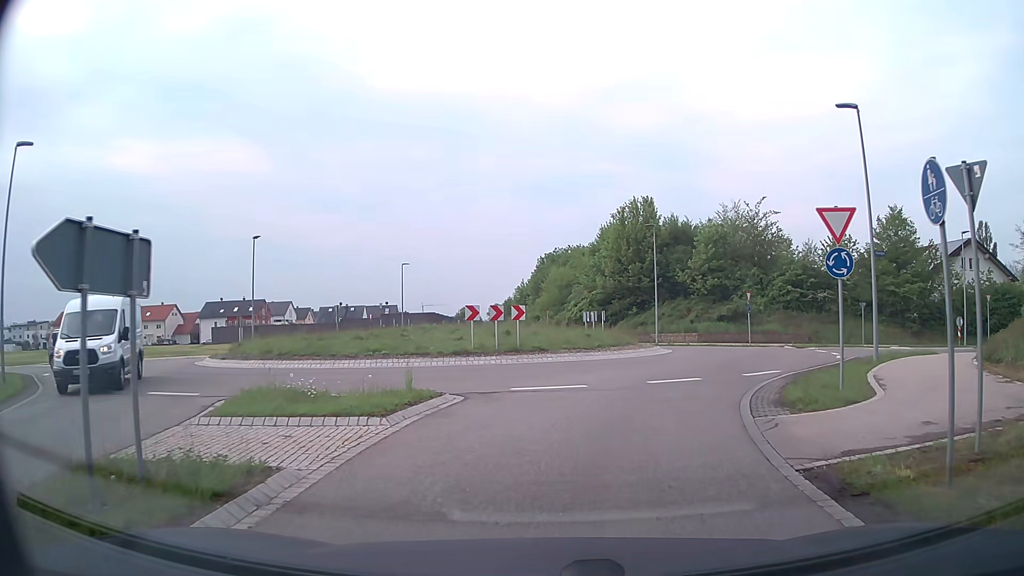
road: secondary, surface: asphalt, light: Day
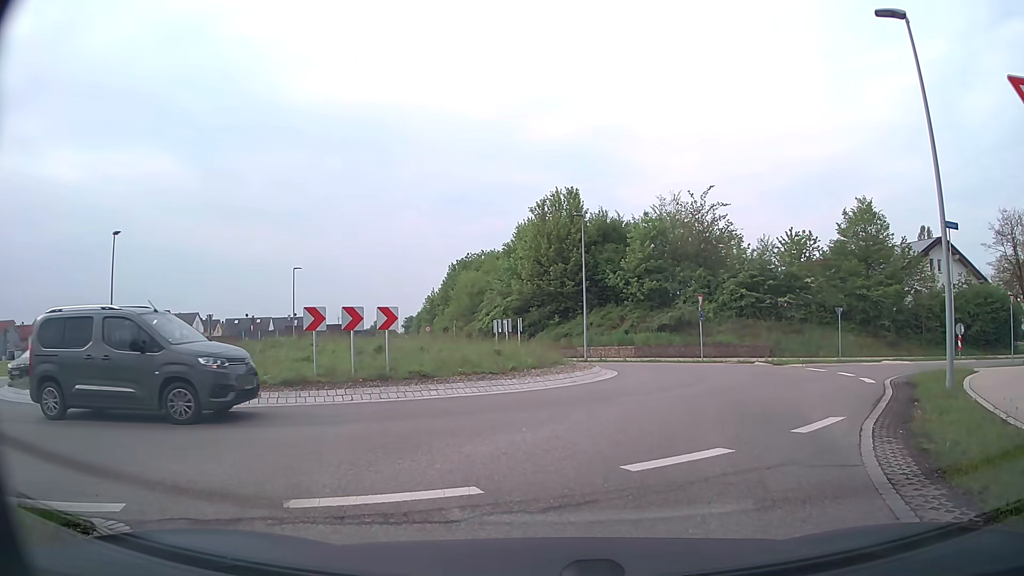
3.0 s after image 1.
(+0.4, +8.0) m; +8°
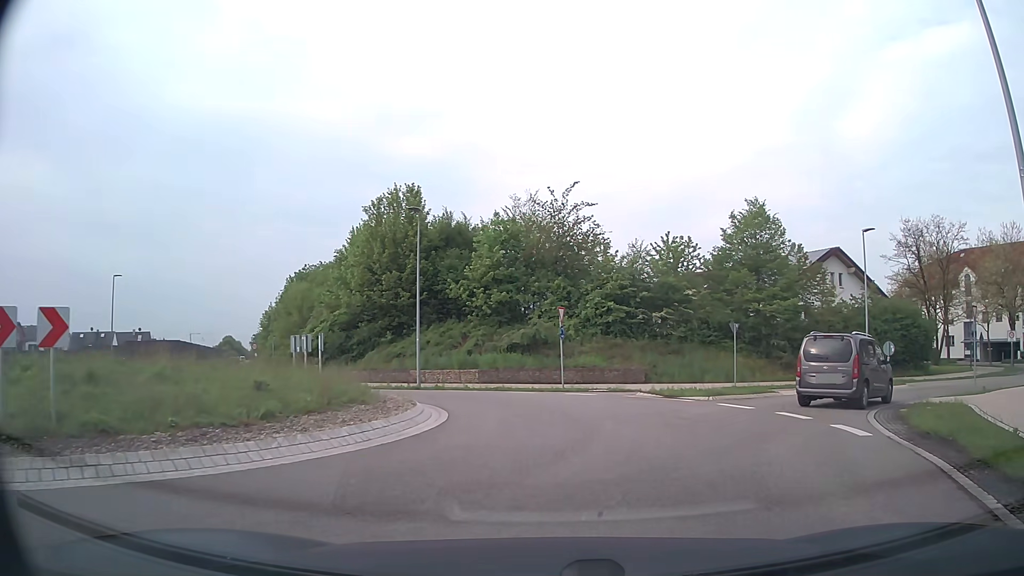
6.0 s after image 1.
(+0.6, +7.3) m; +13°
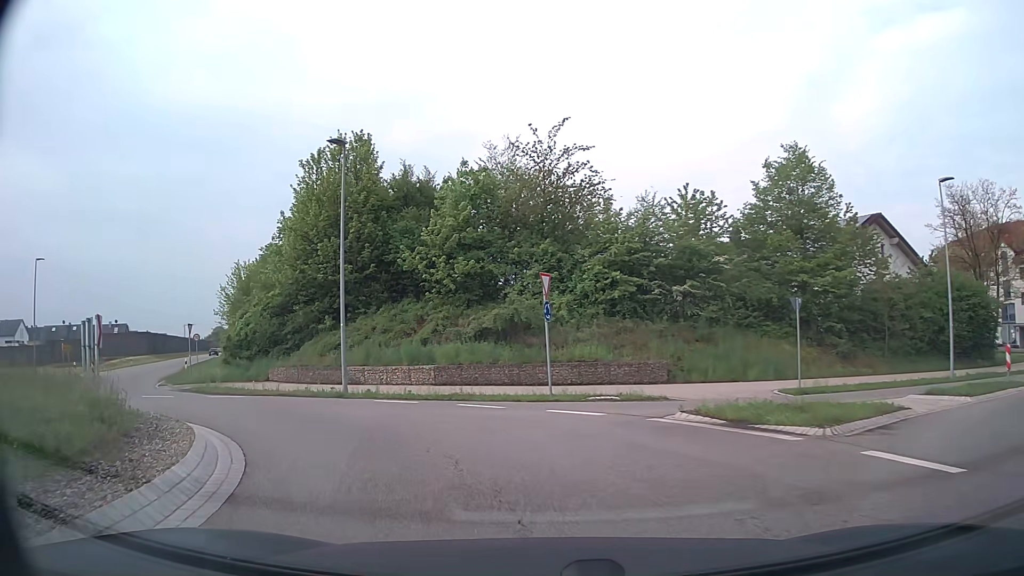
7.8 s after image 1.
(+0.5, +9.8) m; 0°
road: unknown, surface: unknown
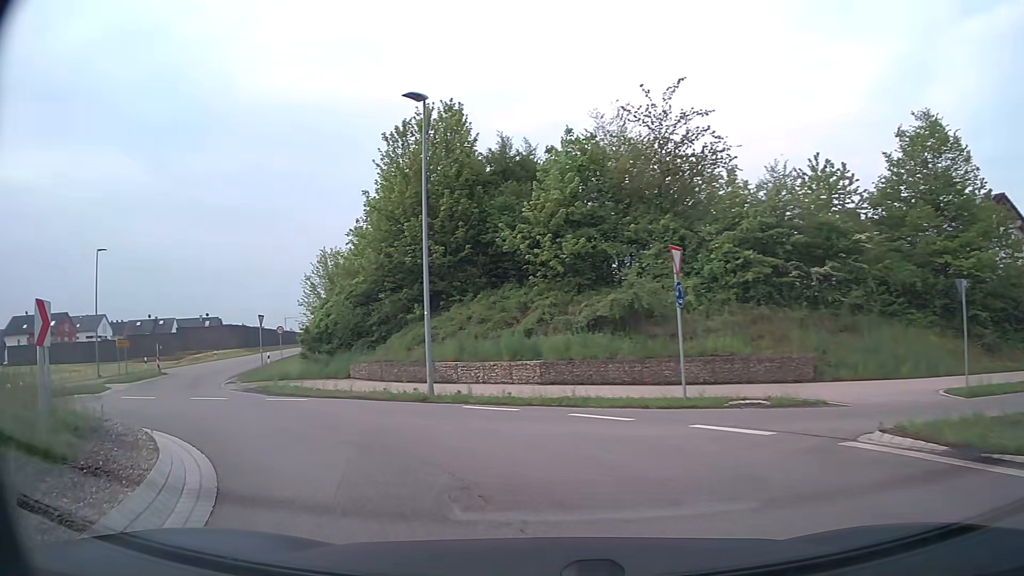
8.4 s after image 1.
(-0.2, +3.9) m; -9°
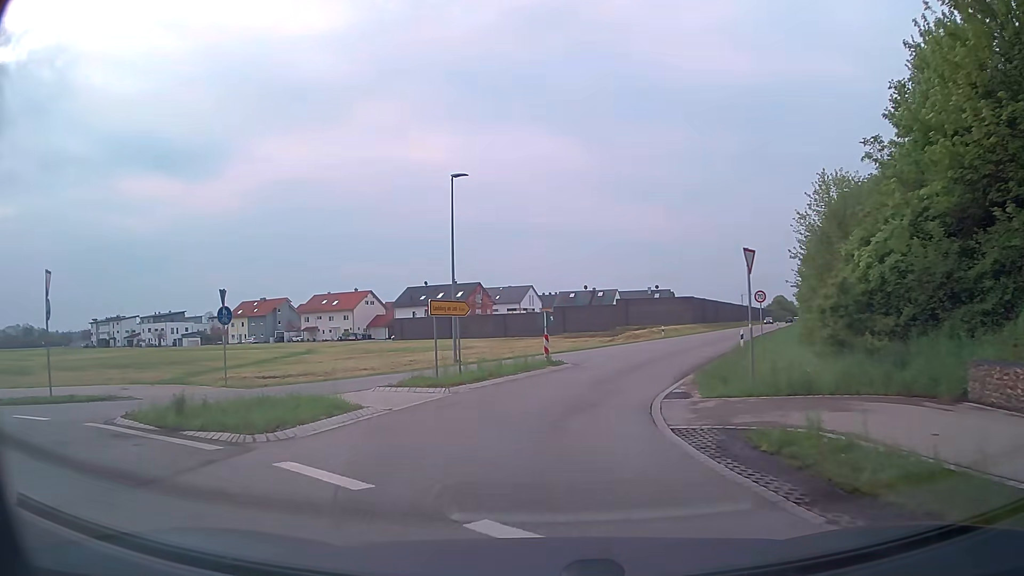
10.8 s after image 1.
(-6.4, +15.6) m; -40°
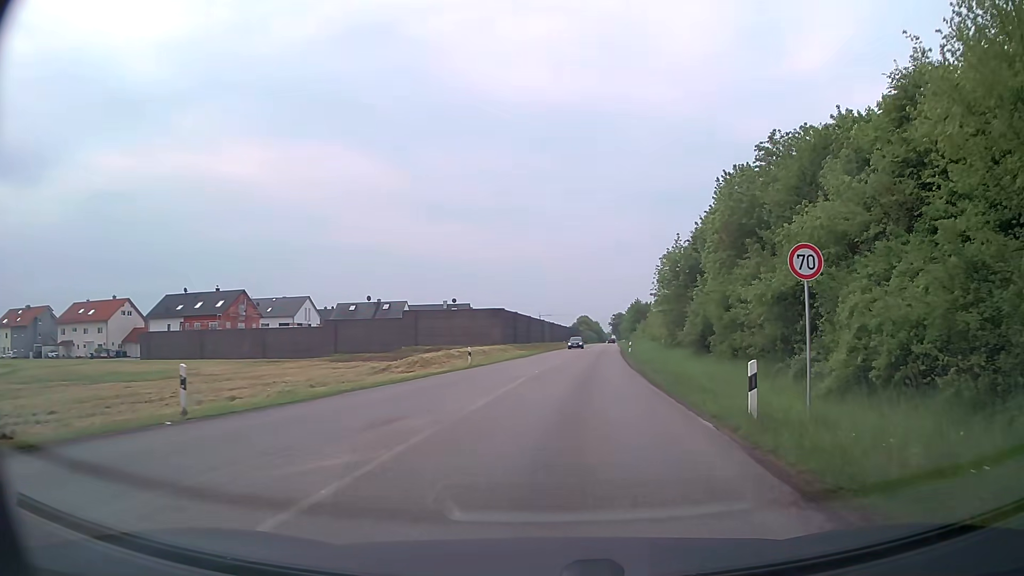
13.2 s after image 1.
(+2.7, +22.8) m; +17°
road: secondary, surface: asphalt
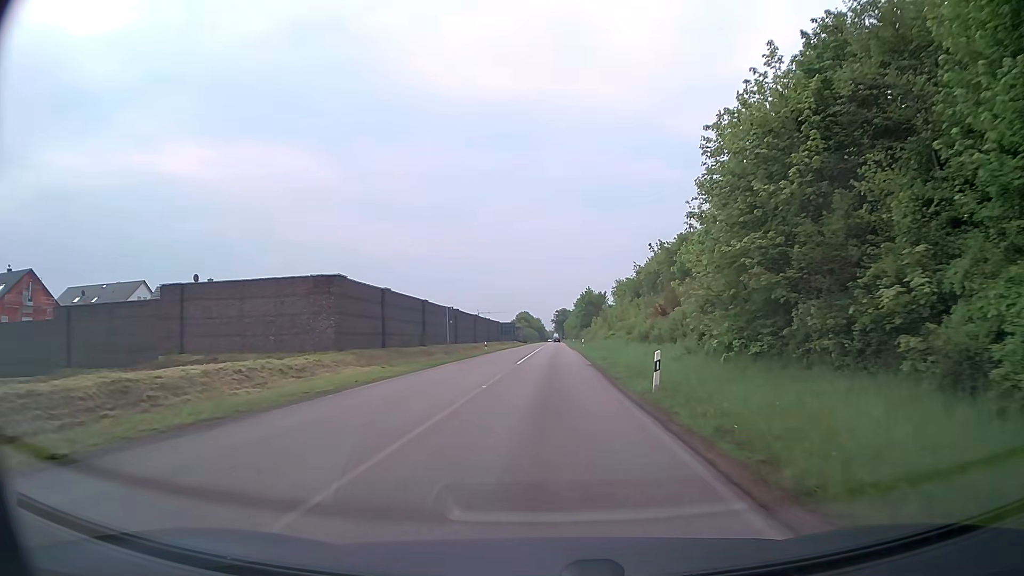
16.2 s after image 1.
(+3.1, +38.8) m; +5°
(0, +10) (0, +20) (0, +30) (+1, +40) (+1, +50) (+1, +60) (+1, +70) (+2, +80) (+2, +90) (+2, +100) m
